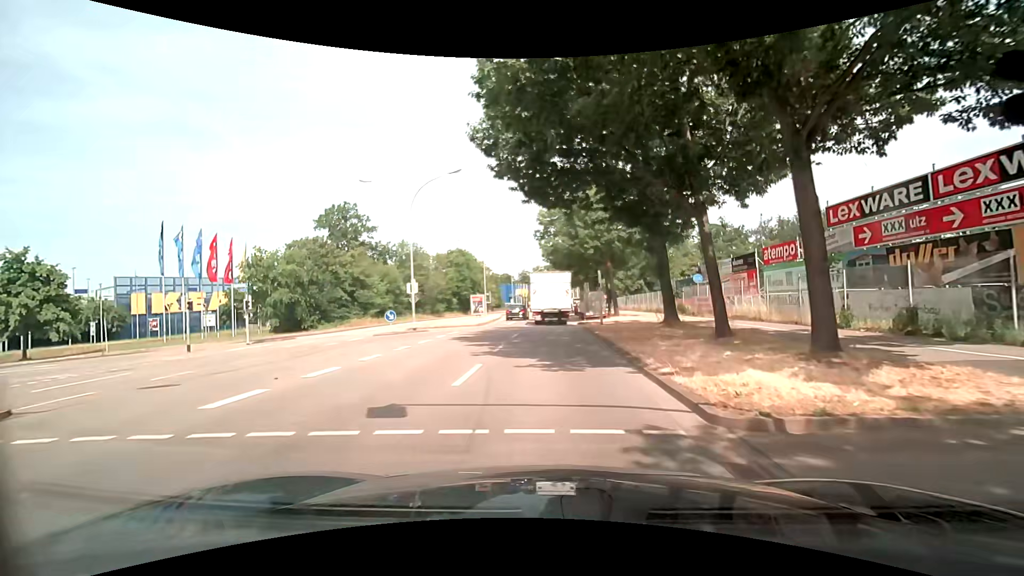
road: secondary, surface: asphalt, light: Day
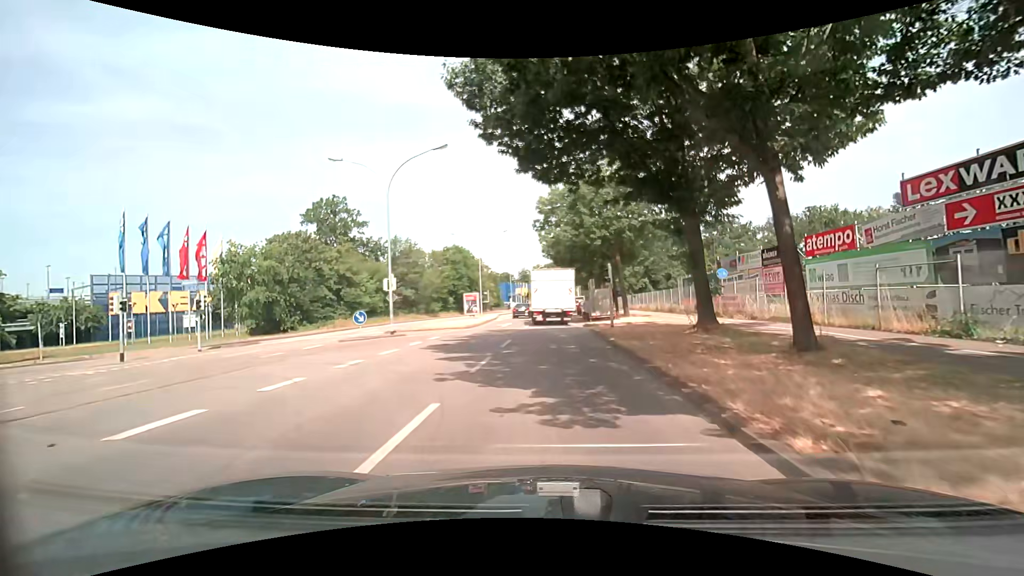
(0.0, +4.5) m; 0°
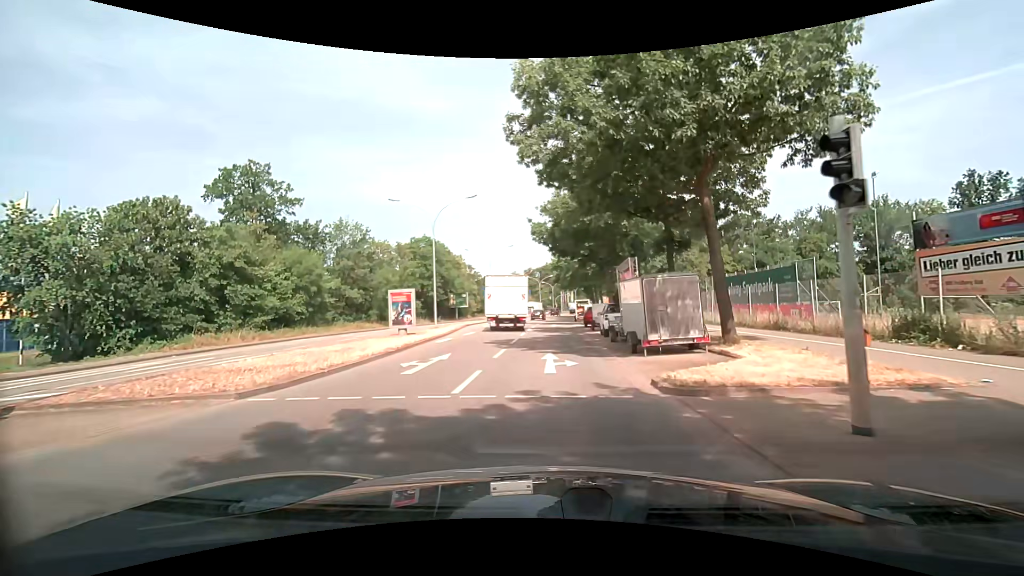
(0.0, +20.7) m; +1°
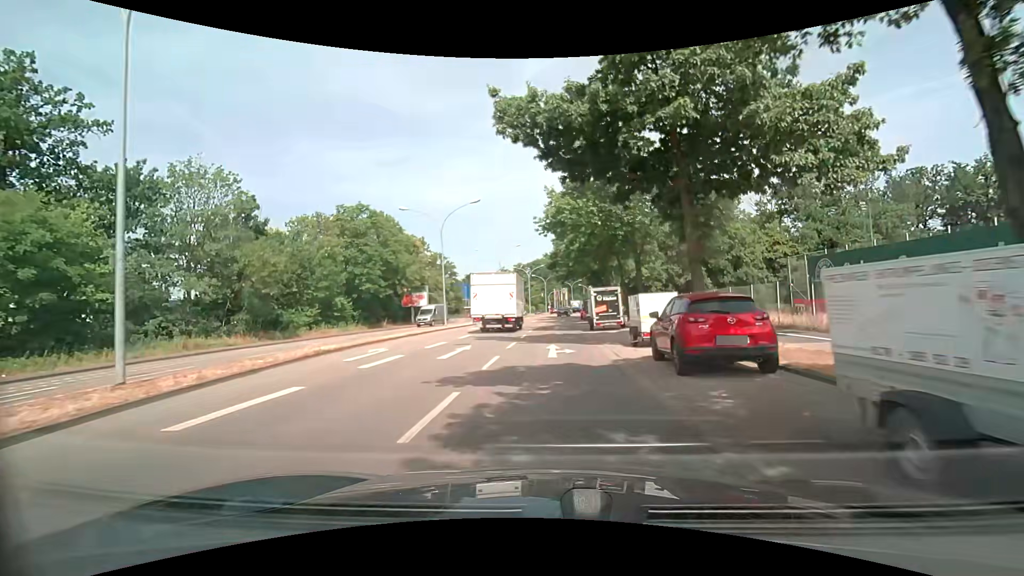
(+0.1, +27.4) m; +1°
(0, +10) (0, +20) (+1, +30) (+1, +40) (+2, +50) (+2, +60) (+3, +70) (+4, +80) (+5, +90) (+6, +100) m
